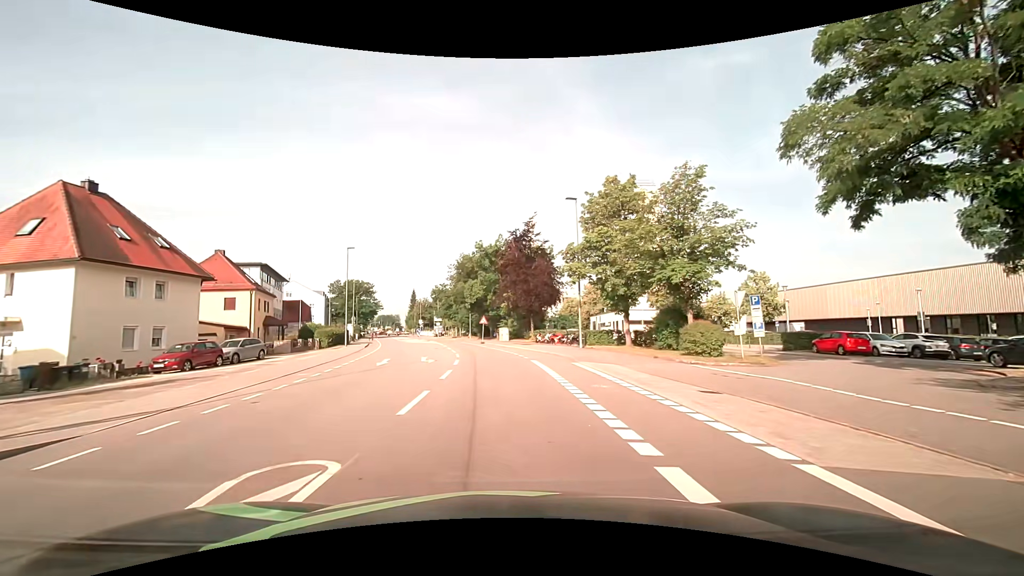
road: tertiary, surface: asphalt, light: Day
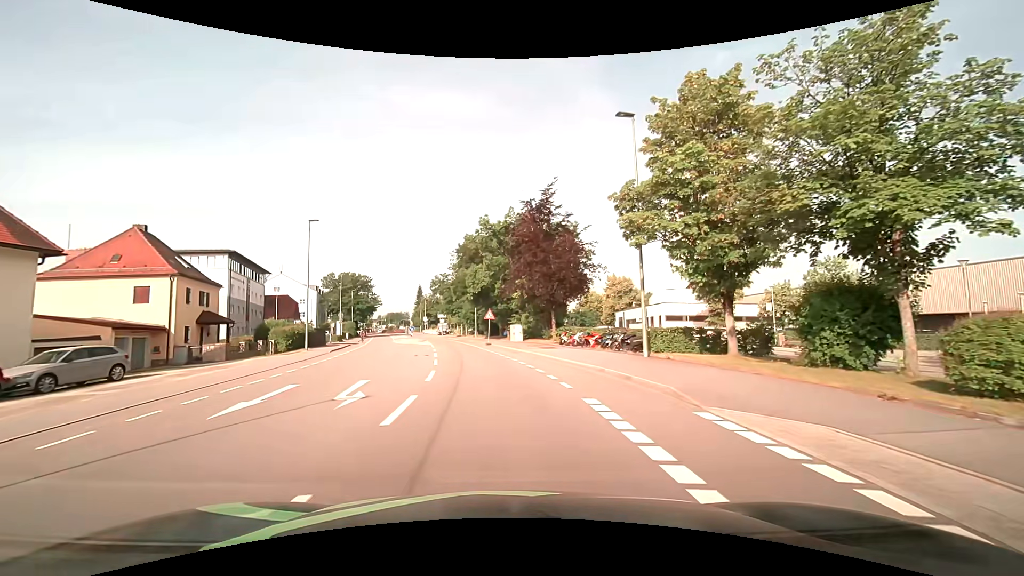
(-0.2, +13.0) m; -2°
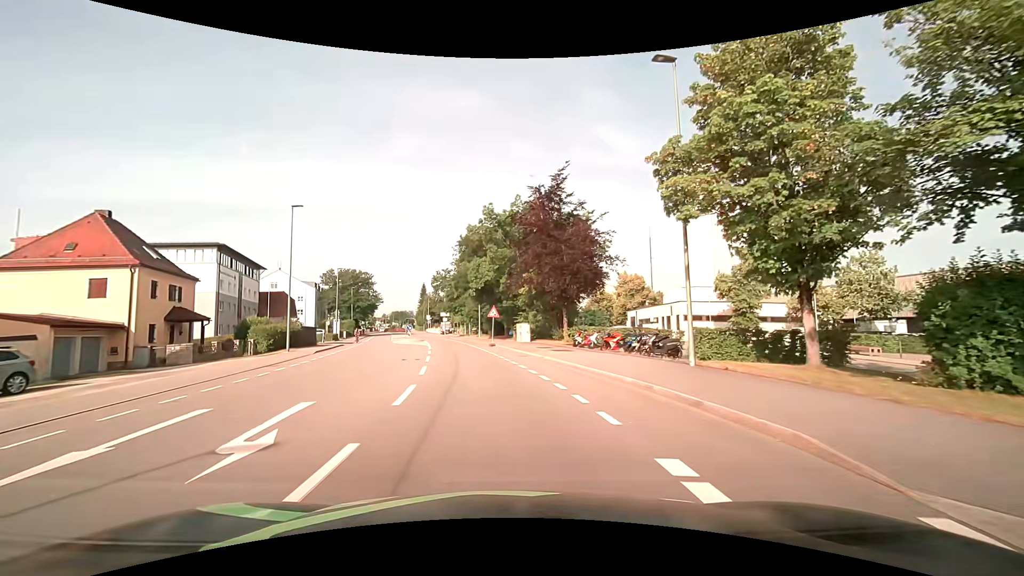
(0.0, +4.4) m; 0°
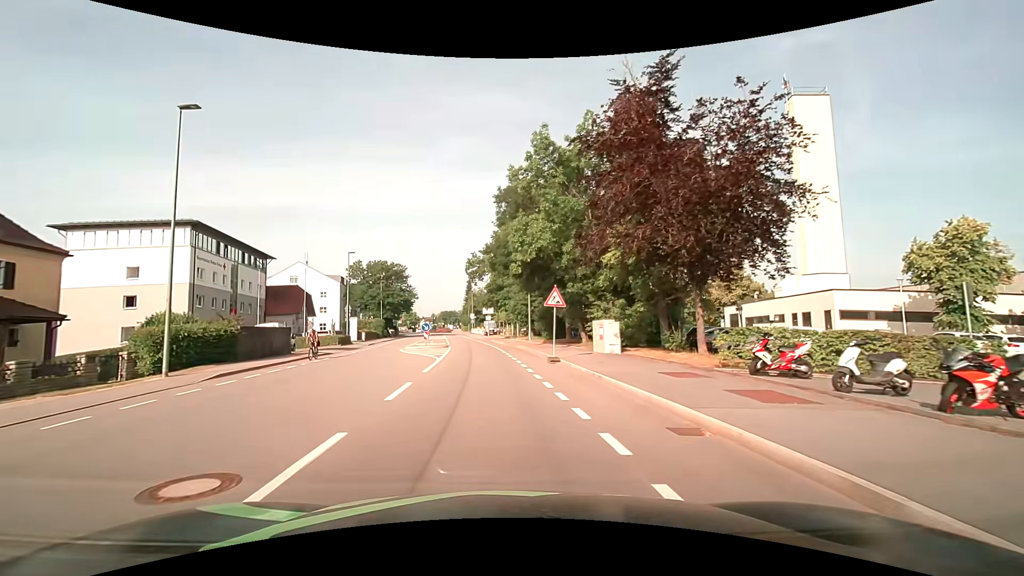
(-0.7, +17.6) m; -6°
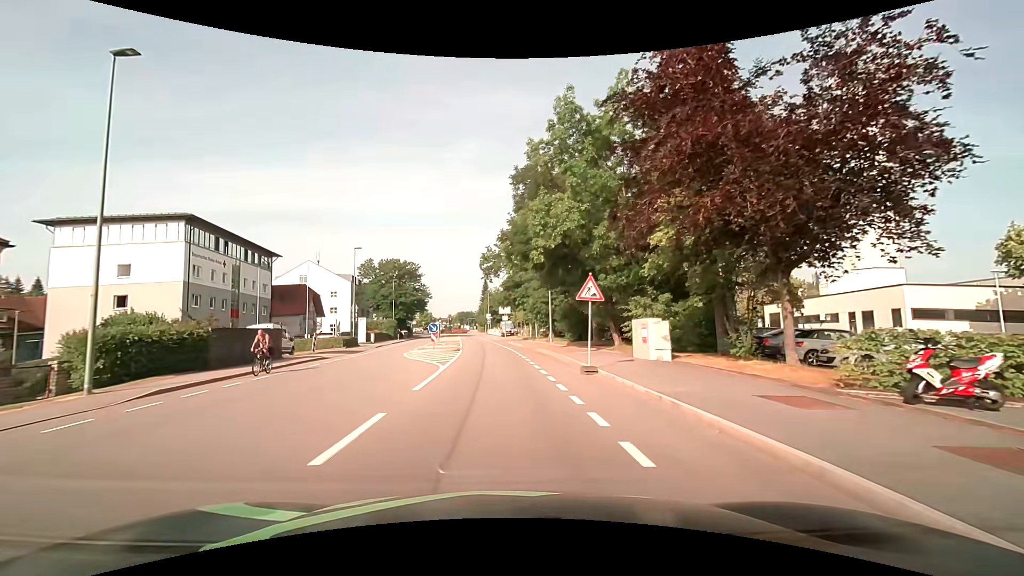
(-0.1, +4.4) m; -2°
